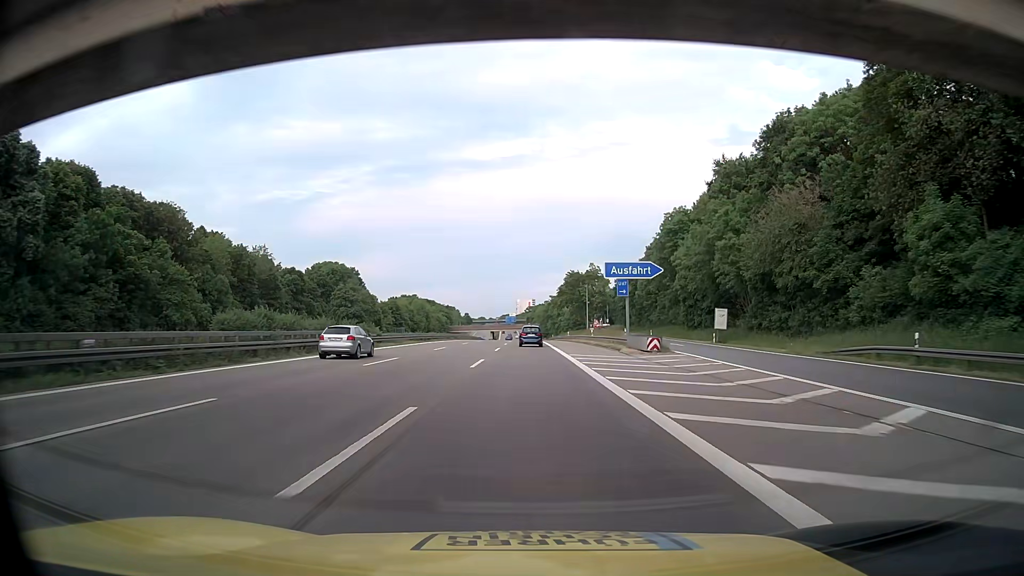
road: motorway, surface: asphalt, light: Day
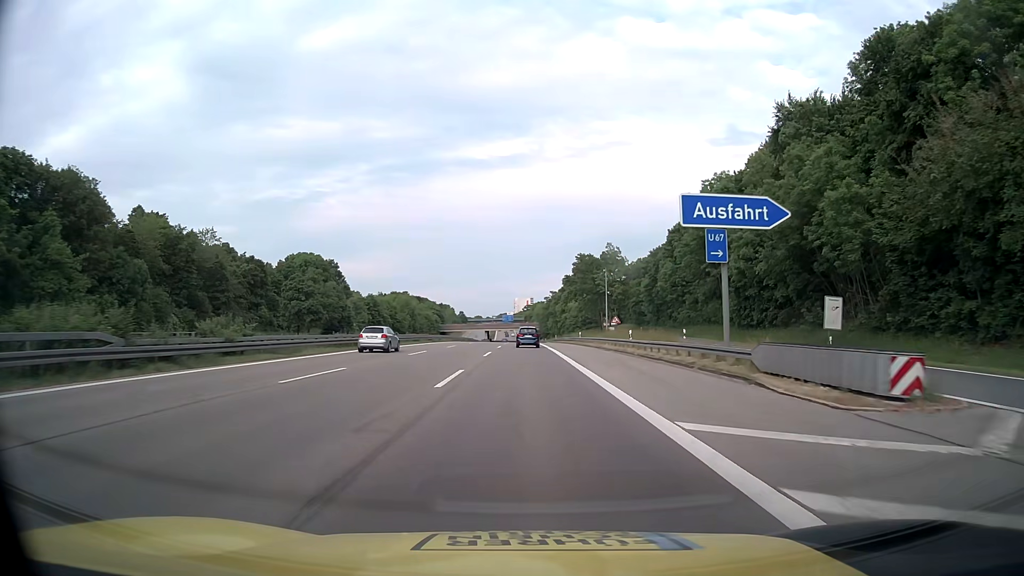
(-0.1, +26.2) m; 0°
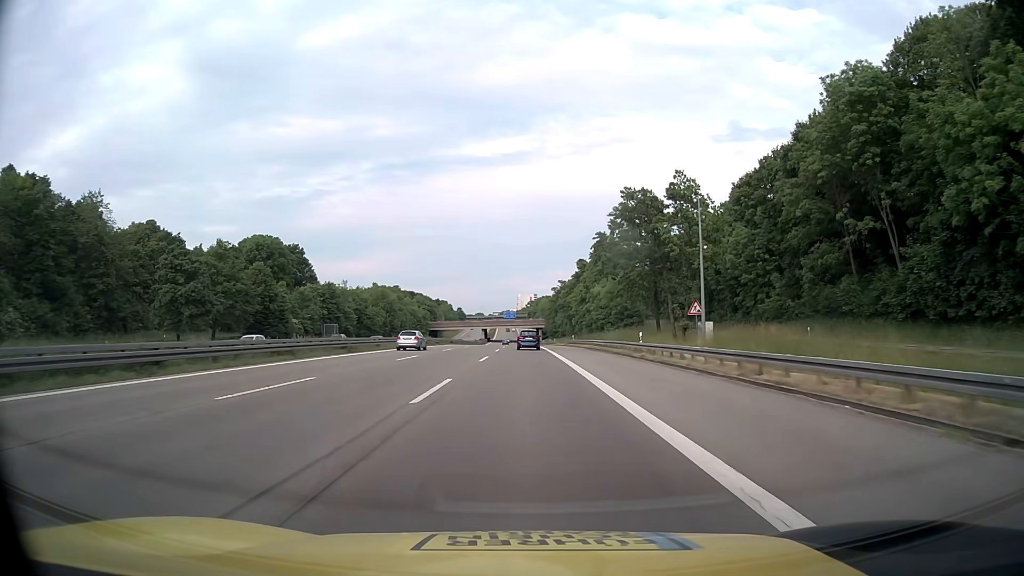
(0.0, +39.5) m; 0°
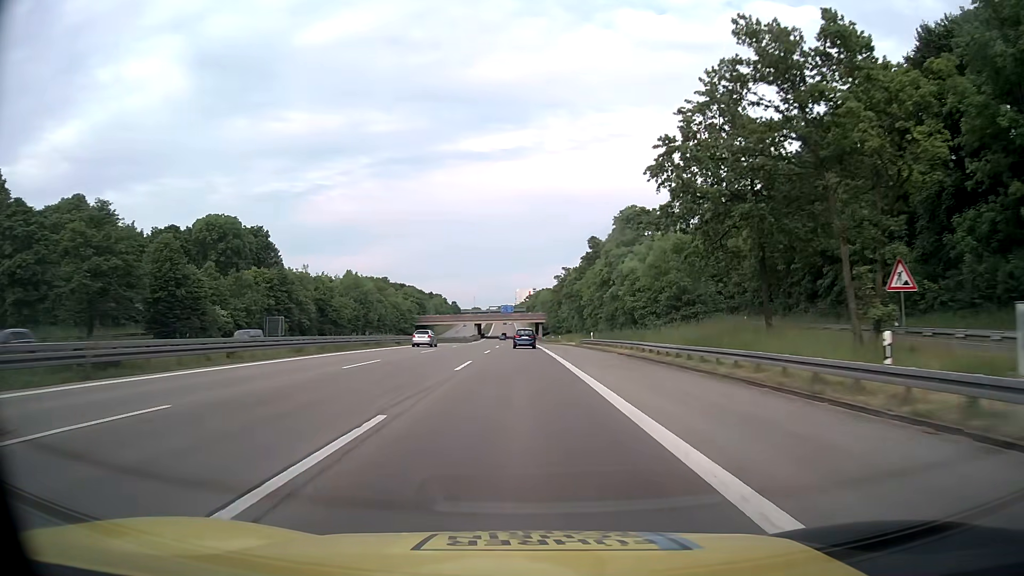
(+0.1, +26.4) m; 0°
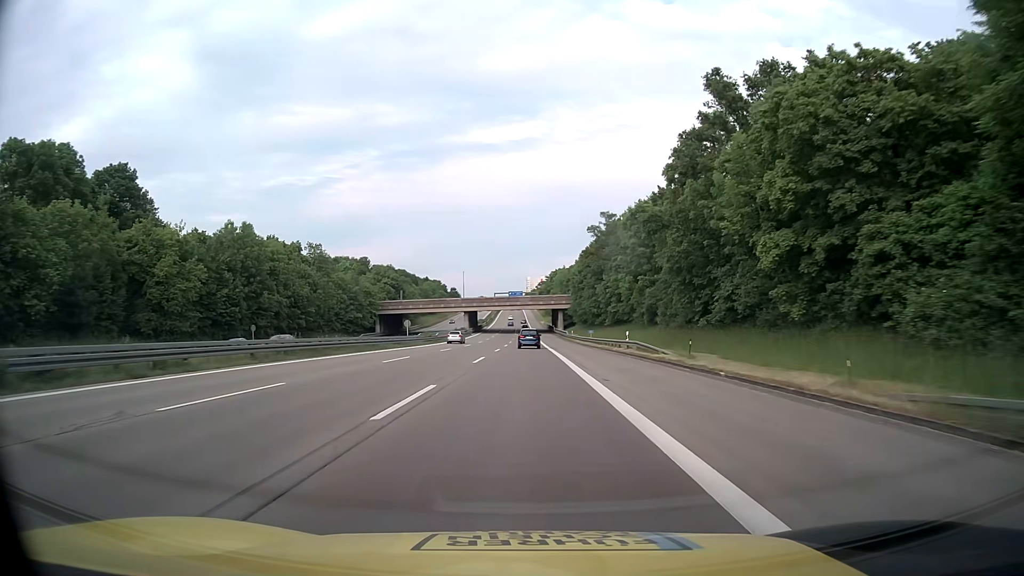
(-0.4, +66.4) m; -1°
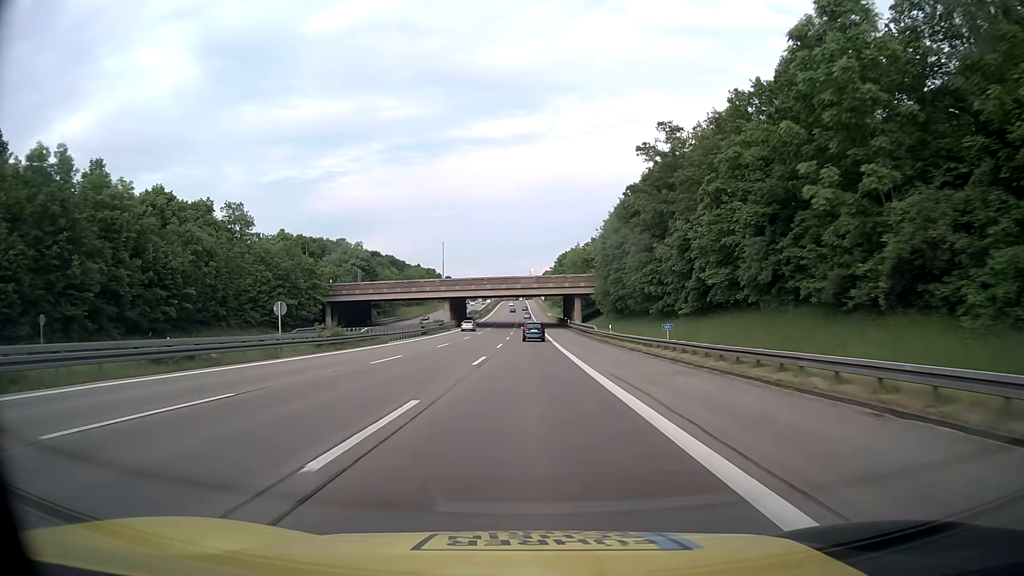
(-0.3, +40.0) m; 0°
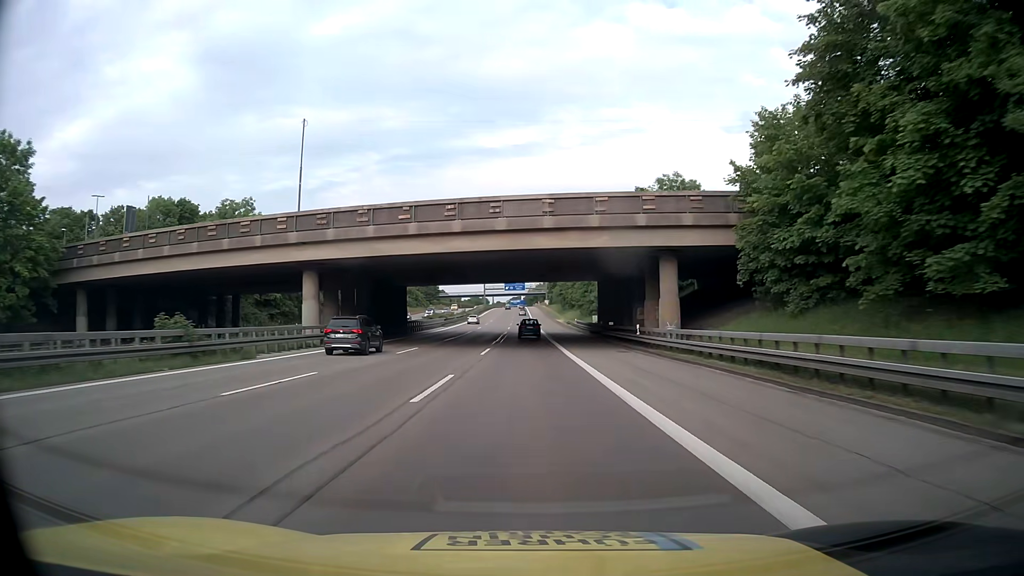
(0.0, +66.4) m; 0°
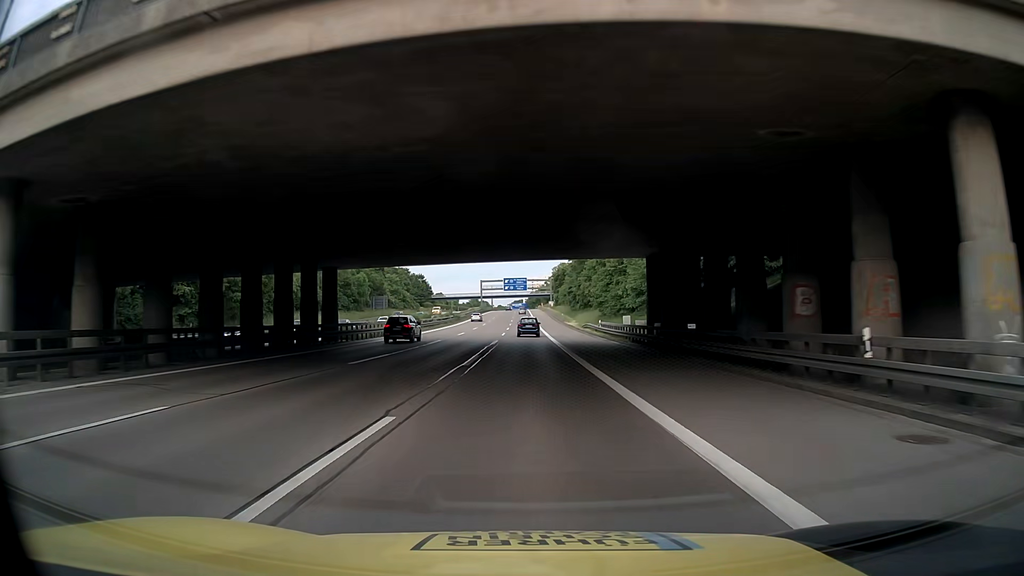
(0.0, +26.3) m; 0°
(0, +10) (0, +20) (0, +30) (-1, +40) (-1, +50) (-1, +60) (-2, +70) (-2, +80) (-2, +90) (-2, +100) m
